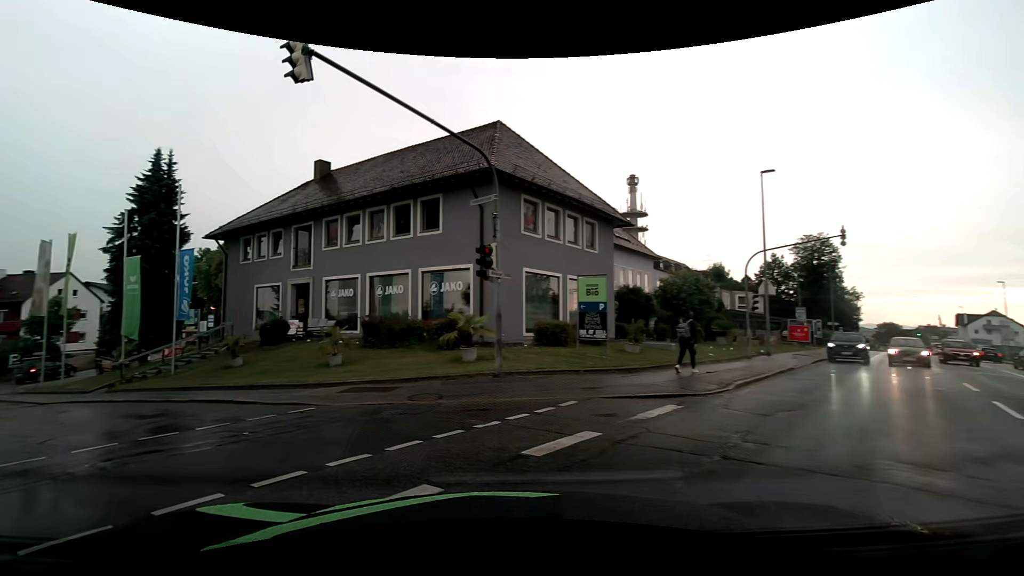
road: tertiary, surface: asphalt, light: Day
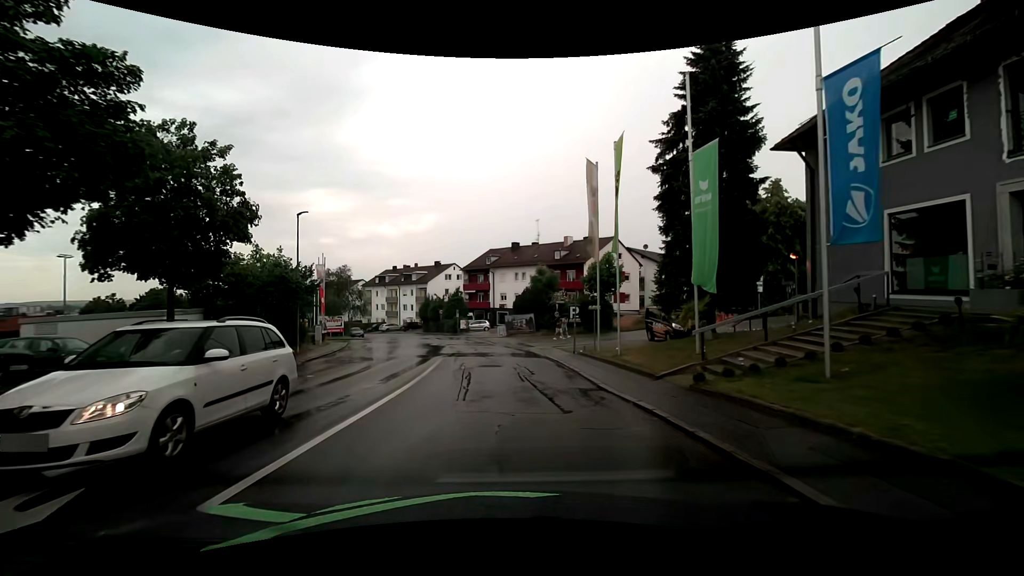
(-9.2, +12.6) m; -54°
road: residential
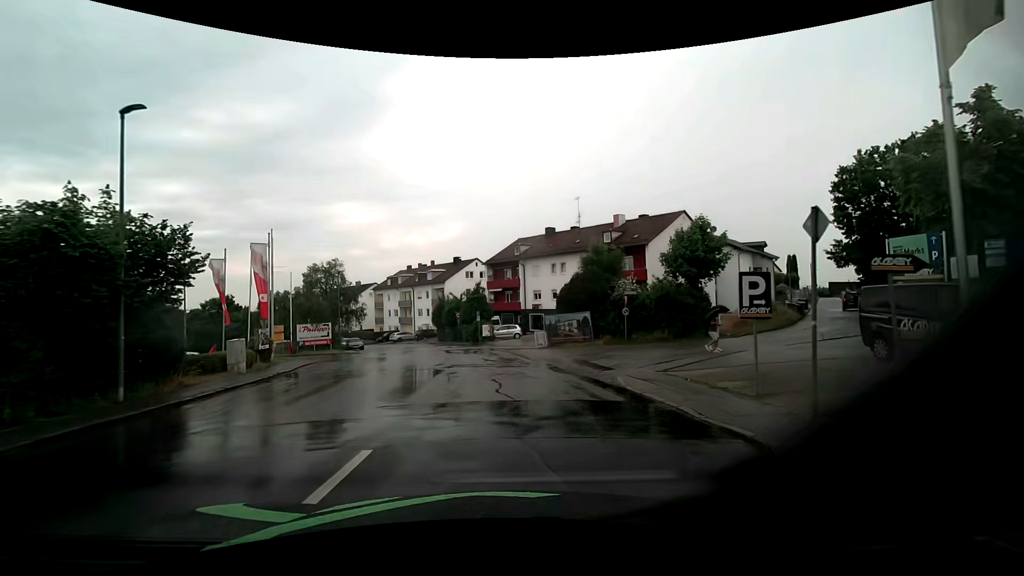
(-0.7, +15.5) m; -4°
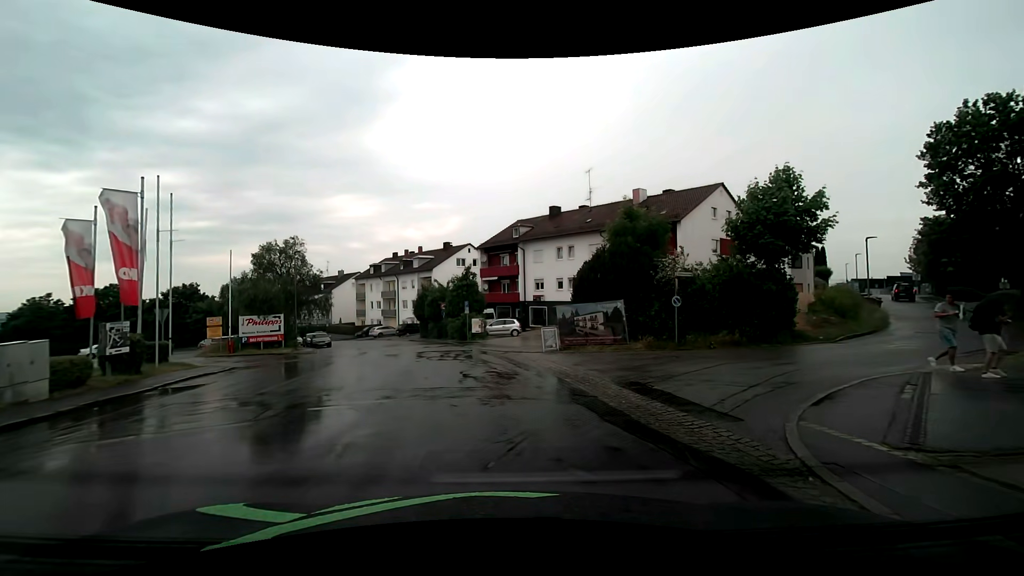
(+0.1, +9.1) m; +1°
